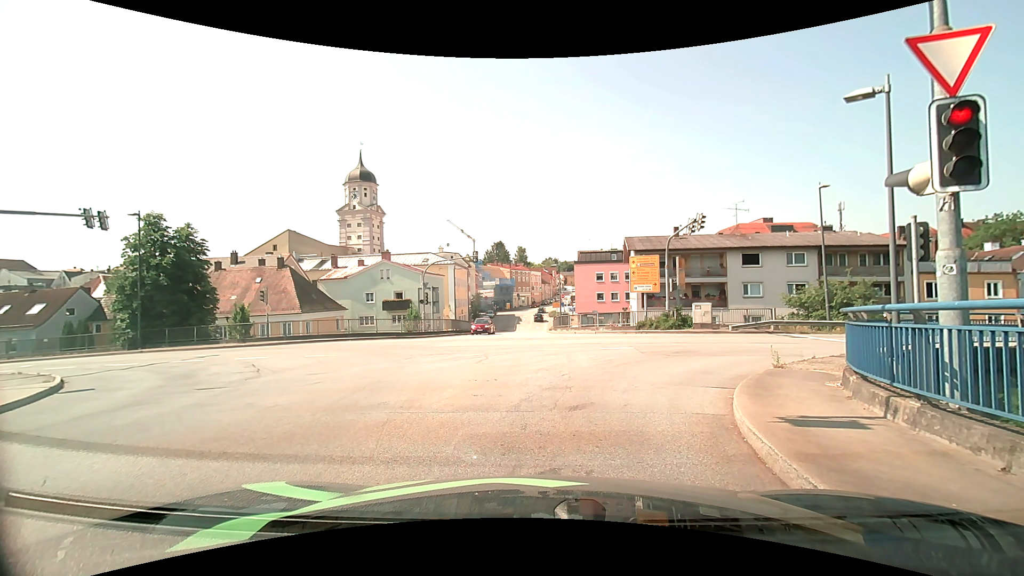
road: secondary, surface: asphalt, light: Day
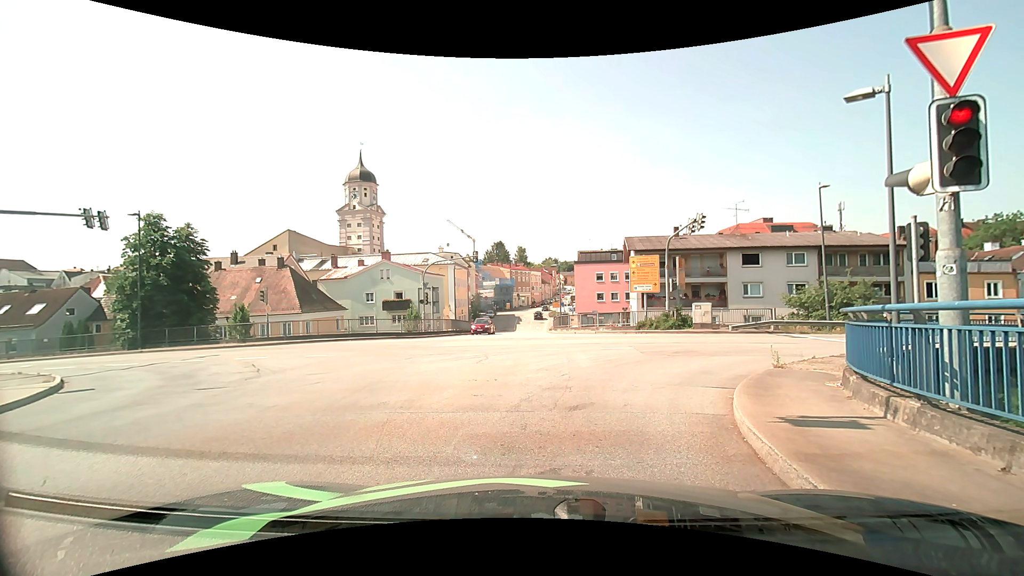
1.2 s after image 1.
(0.0, 0.0) m; 0°
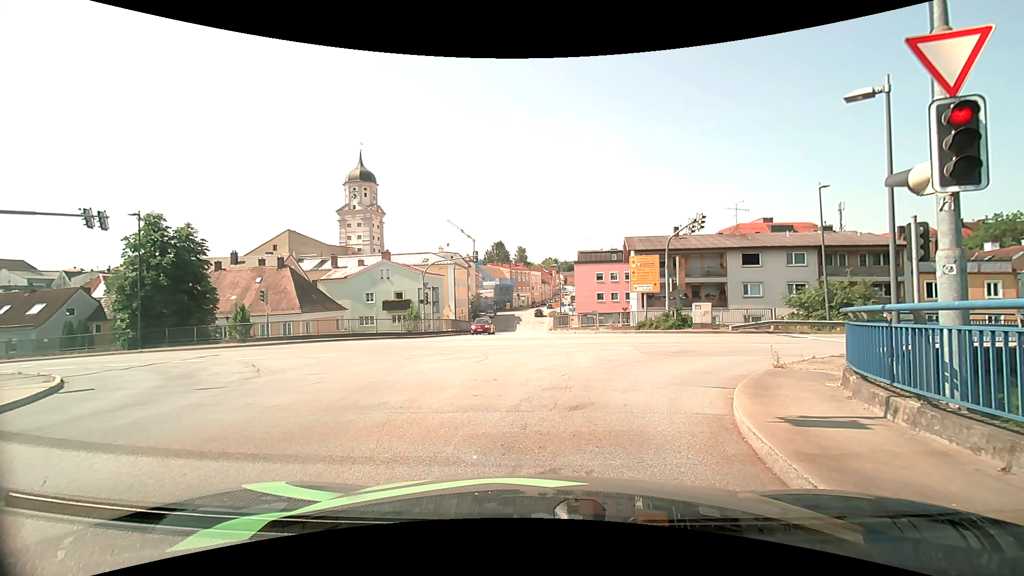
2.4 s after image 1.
(0.0, 0.0) m; 0°
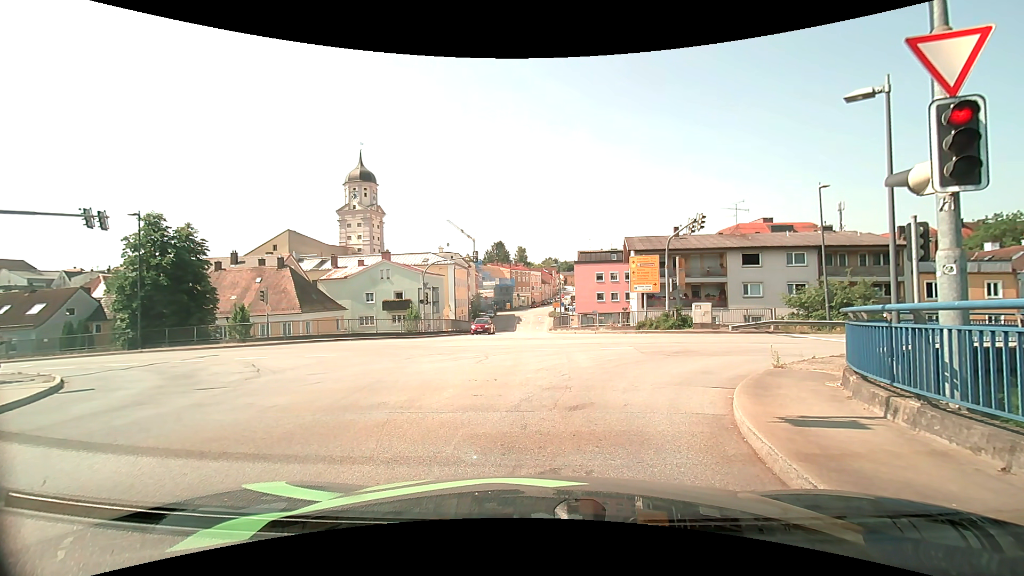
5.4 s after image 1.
(0.0, 0.0) m; 0°
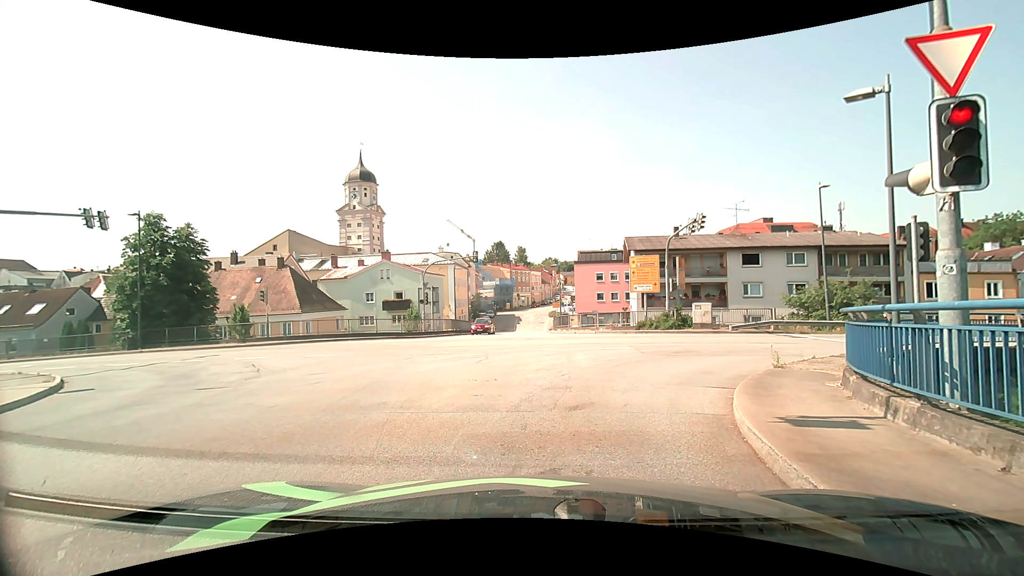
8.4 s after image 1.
(0.0, 0.0) m; 0°
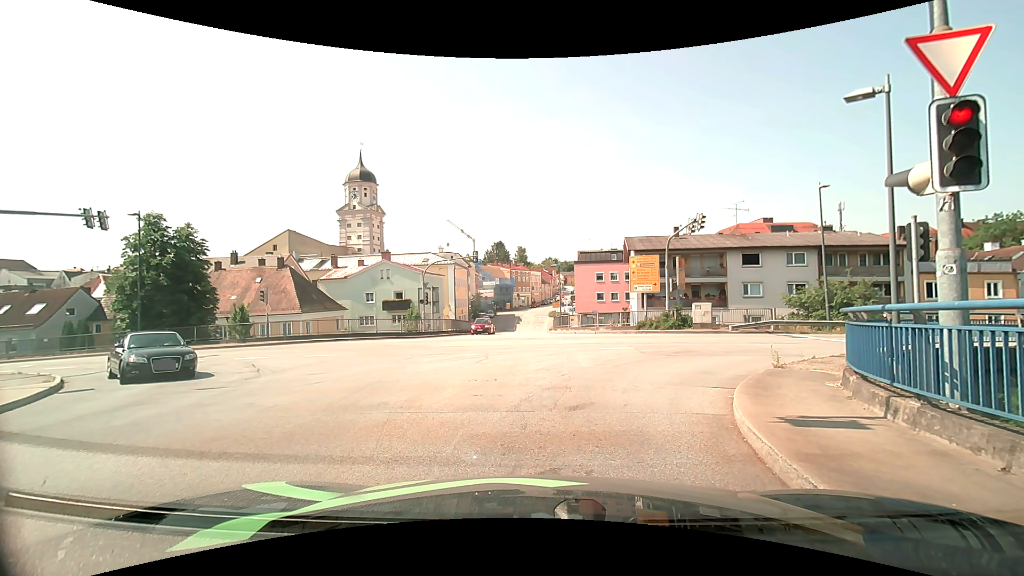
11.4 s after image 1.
(0.0, 0.0) m; 0°
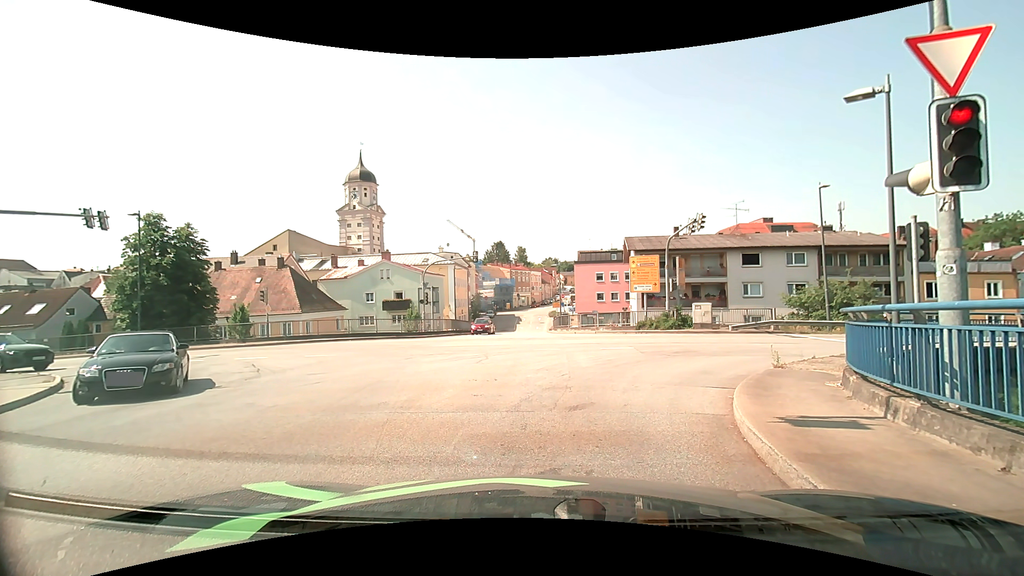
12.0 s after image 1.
(0.0, 0.0) m; 0°
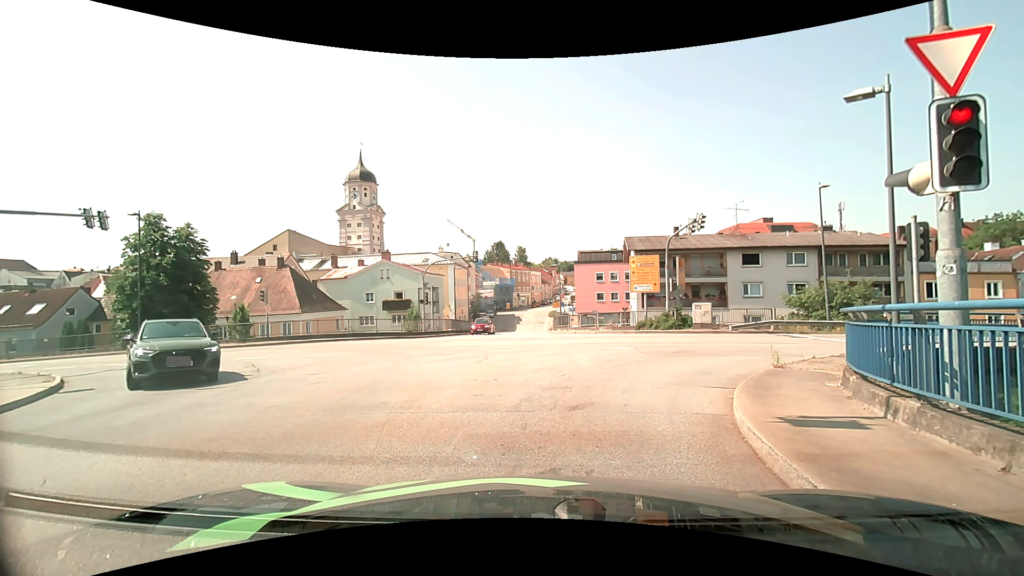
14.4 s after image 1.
(0.0, 0.0) m; 0°
